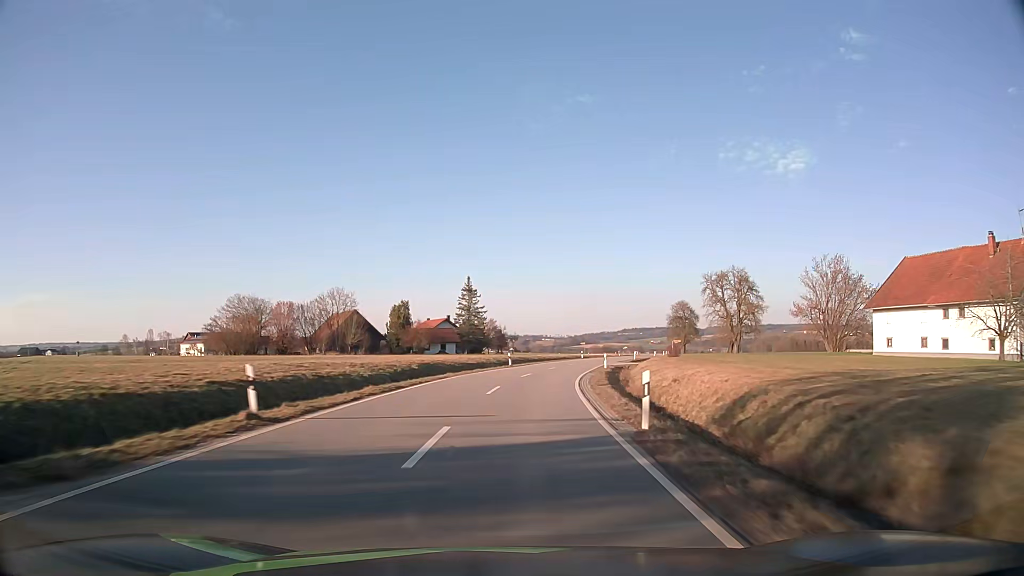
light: Day
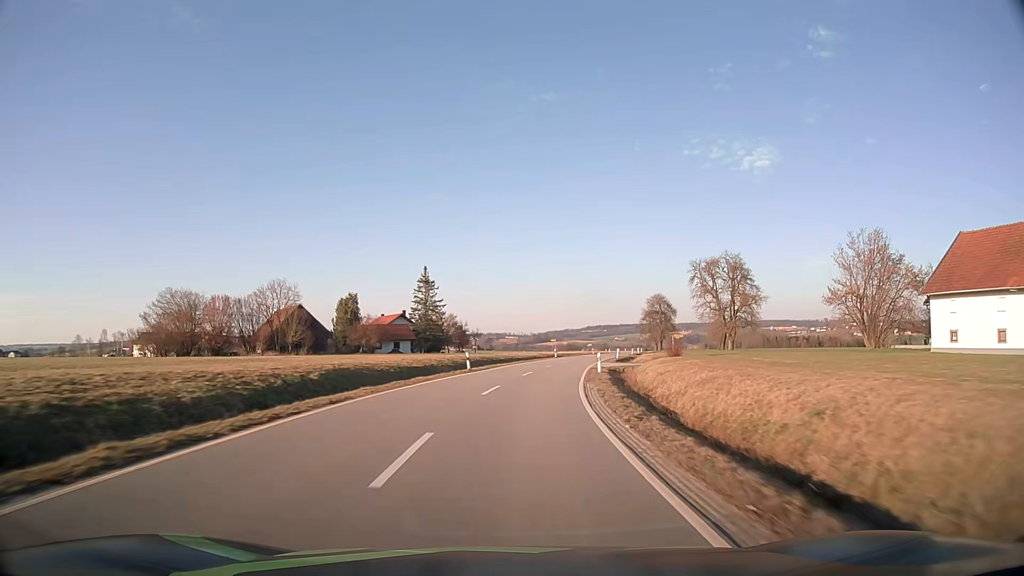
(+0.4, +13.4) m; +3°
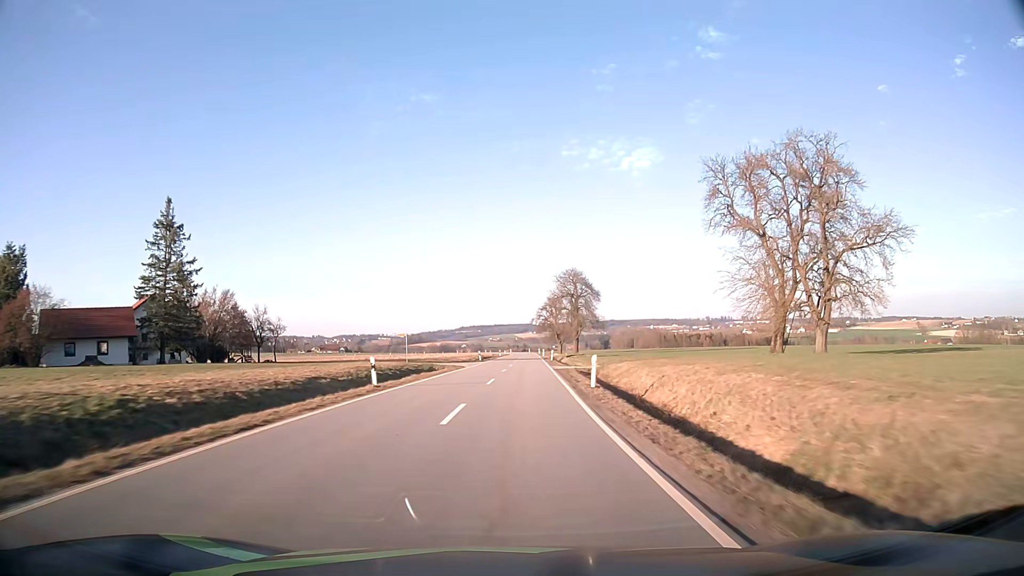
(+5.8, +55.6) m; +11°
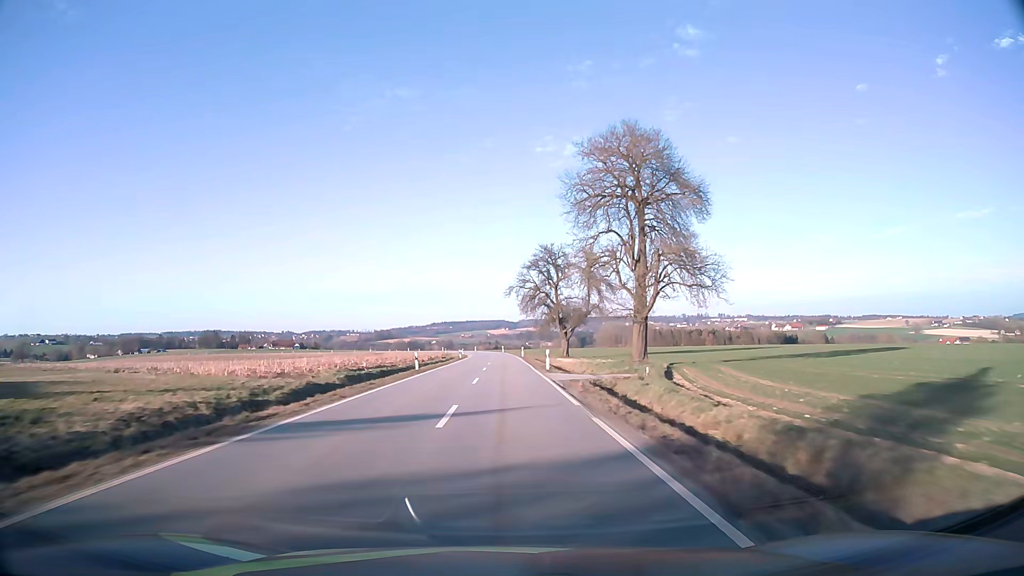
(+2.4, +73.7) m; +3°
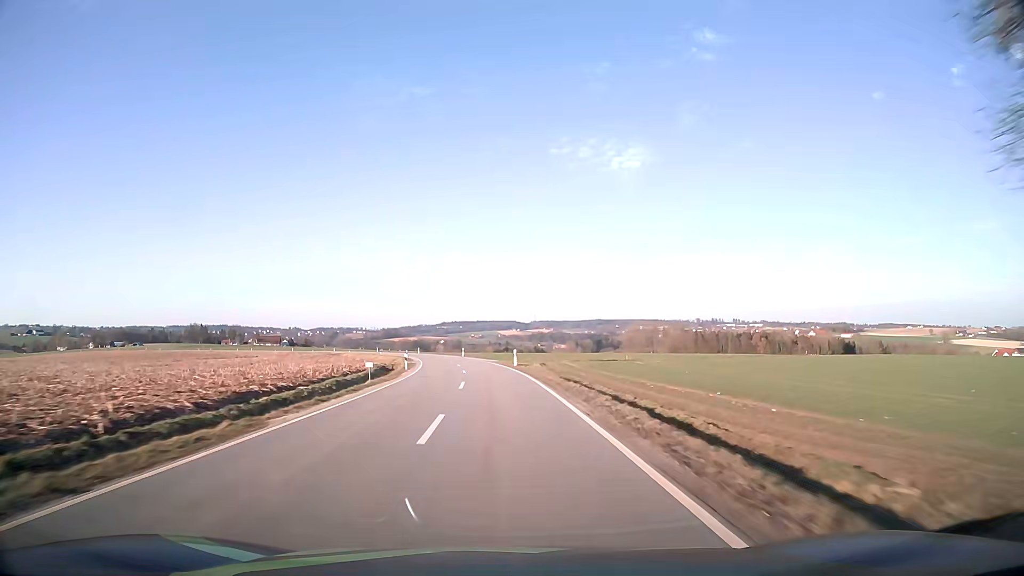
(-0.5, +74.8) m; -1°
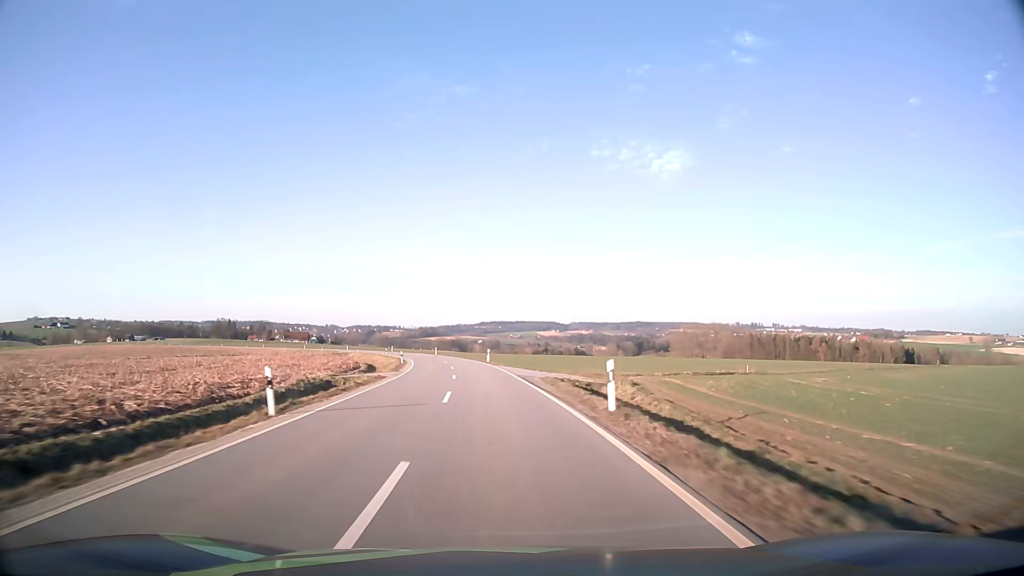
(-0.8, +29.9) m; -3°
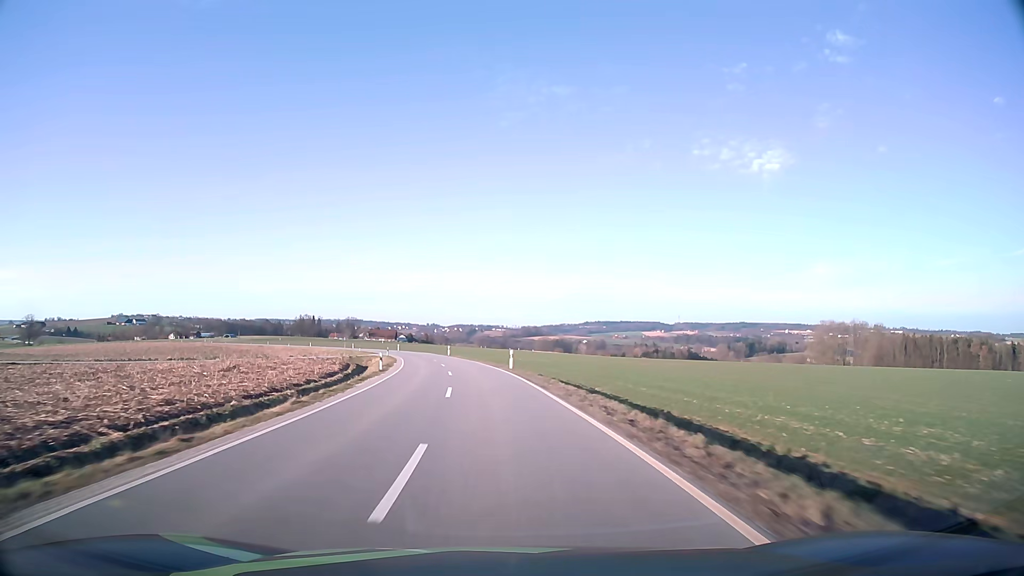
(-4.6, +59.5) m; -9°
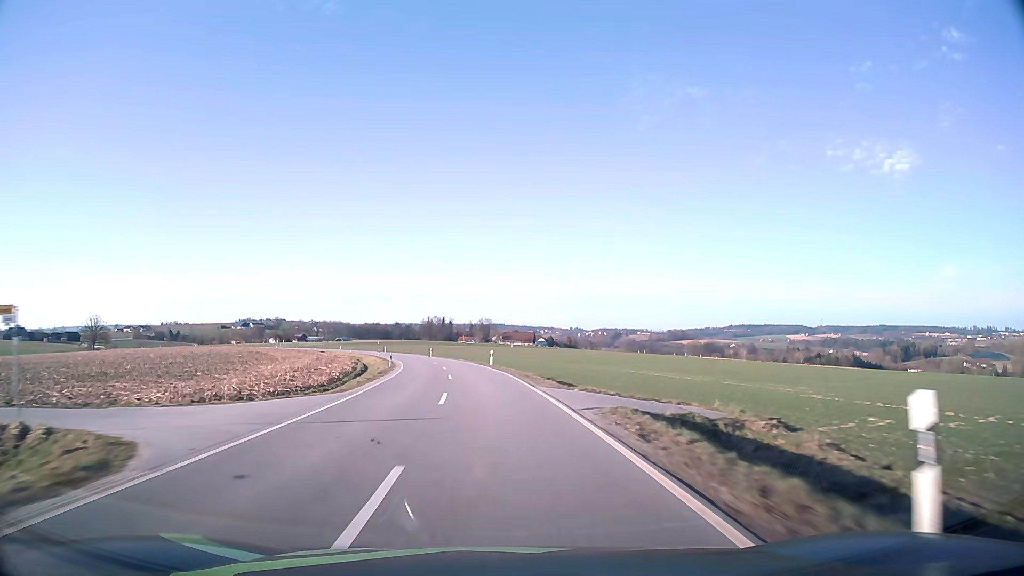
(-8.5, +74.2) m; -12°
(0, +10) (-1, +20) (-1, +30) (-2, +40) (-4, +50) (-5, +60) (-7, +69) (-10, +79) (-12, +89) (-15, +98) m
